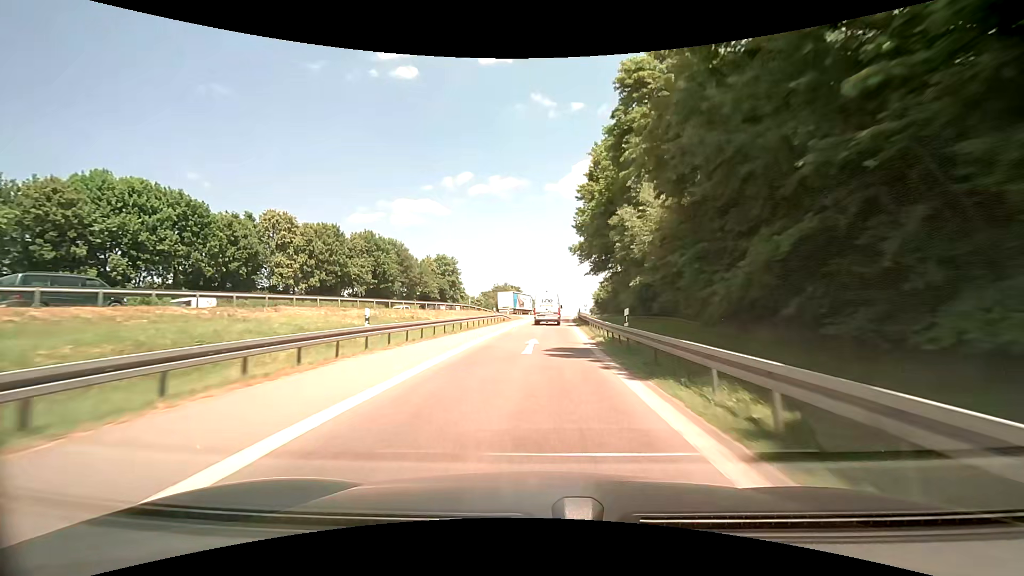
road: motorway_link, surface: asphalt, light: Day
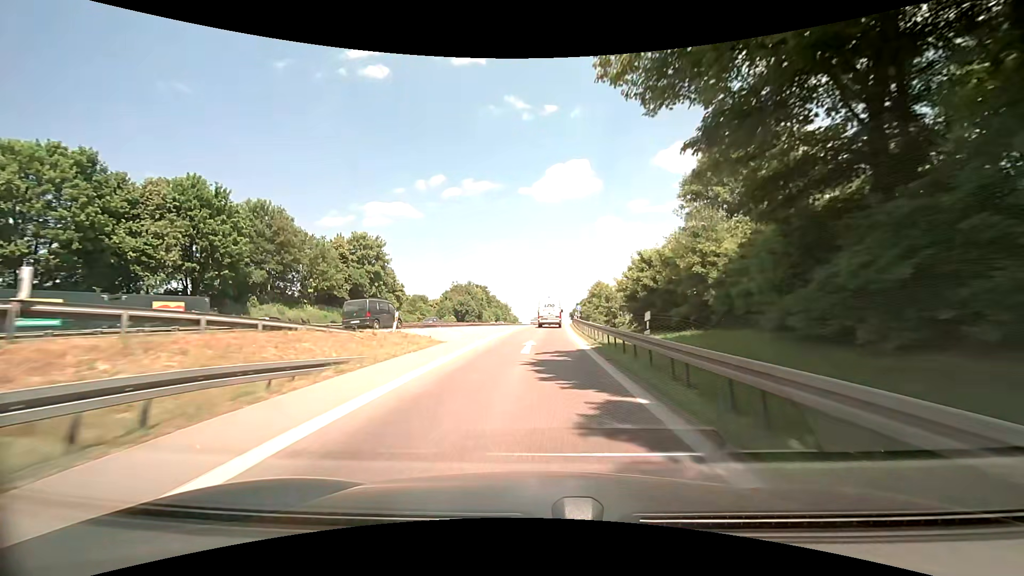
(+1.9, +44.0) m; +4°
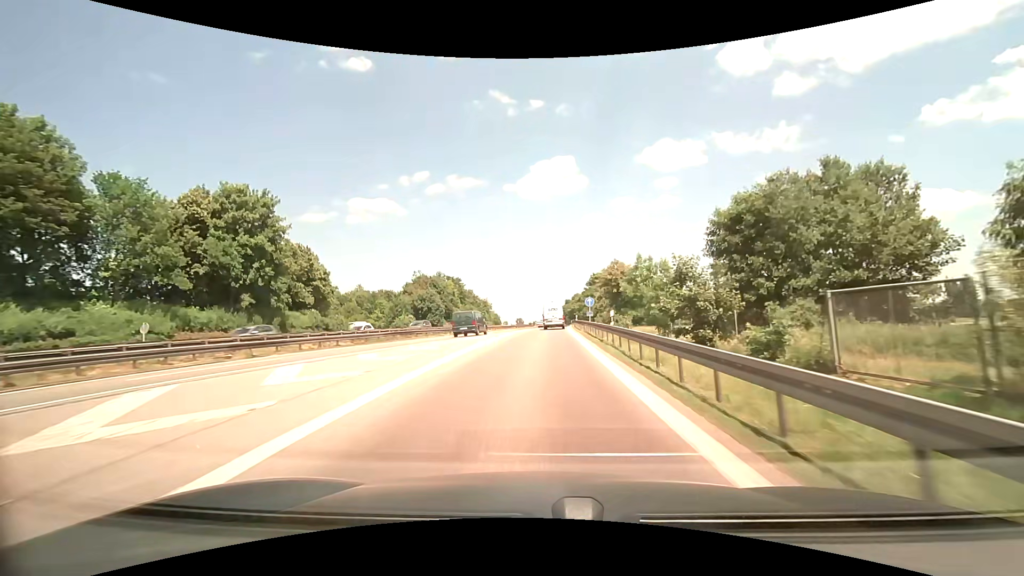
(+0.5, +32.4) m; +2°
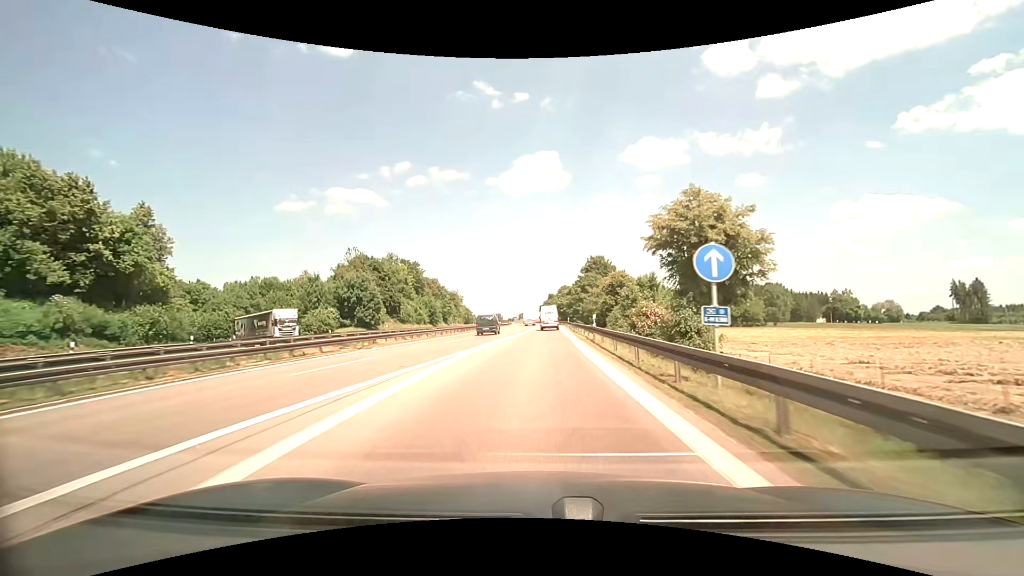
(+0.5, +33.2) m; +2°
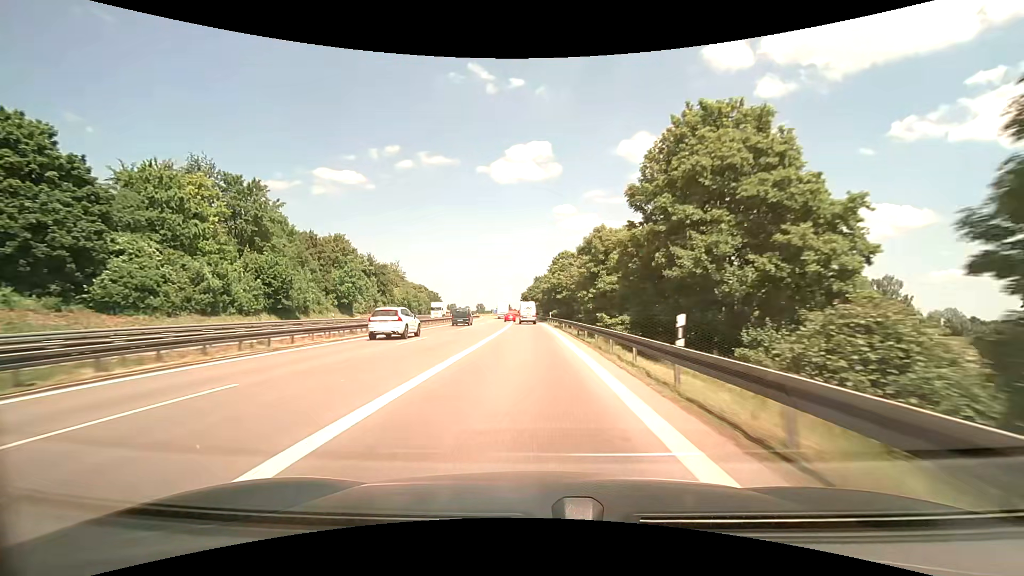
(+3.3, +65.1) m; +4°
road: motorway
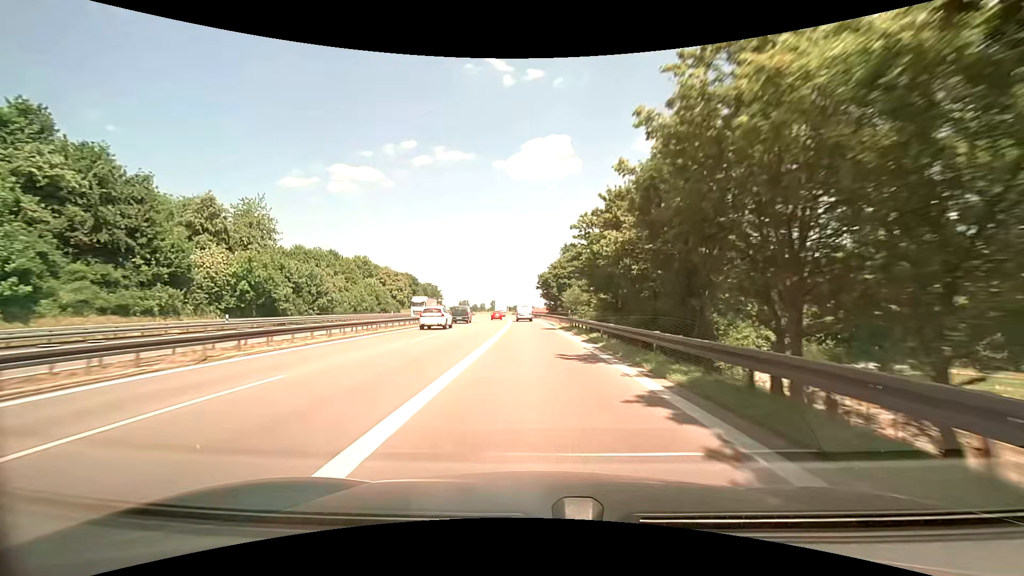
(-3.1, +71.4) m; -3°
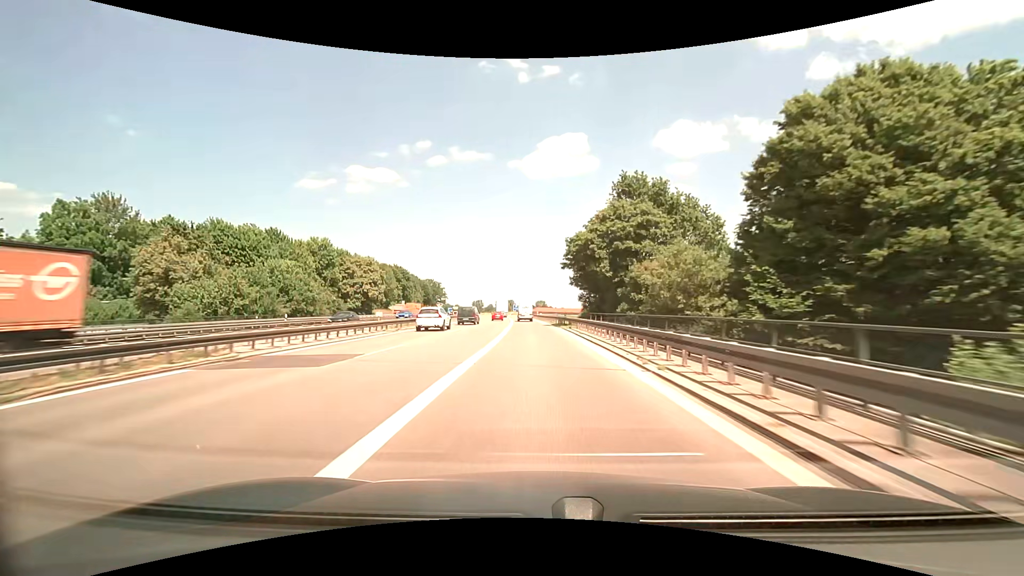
(-0.6, +44.0) m; -2°
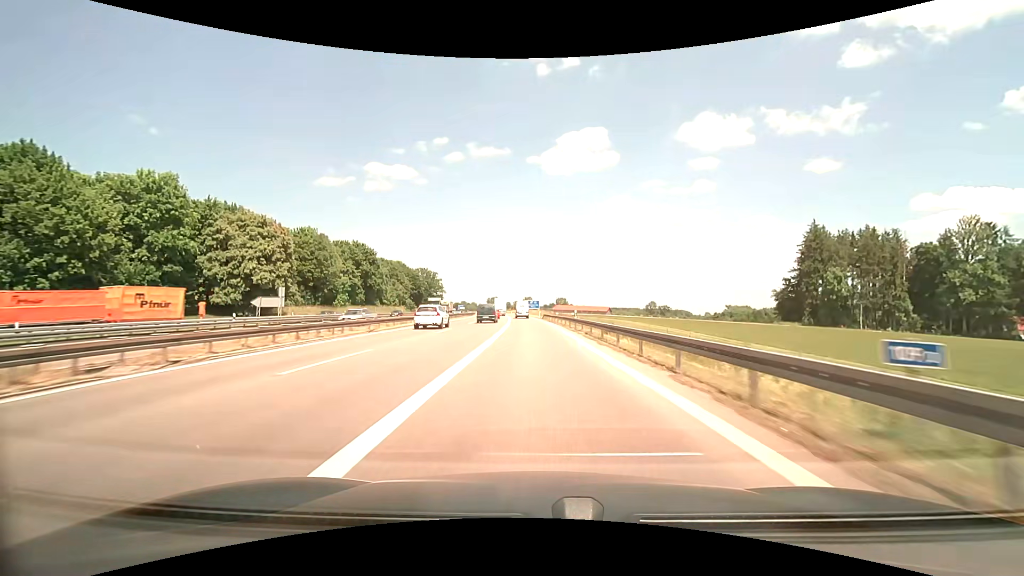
(-1.0, +58.3) m; -2°
(0, +10) (0, +20) (0, +30) (0, +40) (-1, +50) (-1, +60) (-1, +70) (-2, +80) (-2, +90) (-3, +100) m
